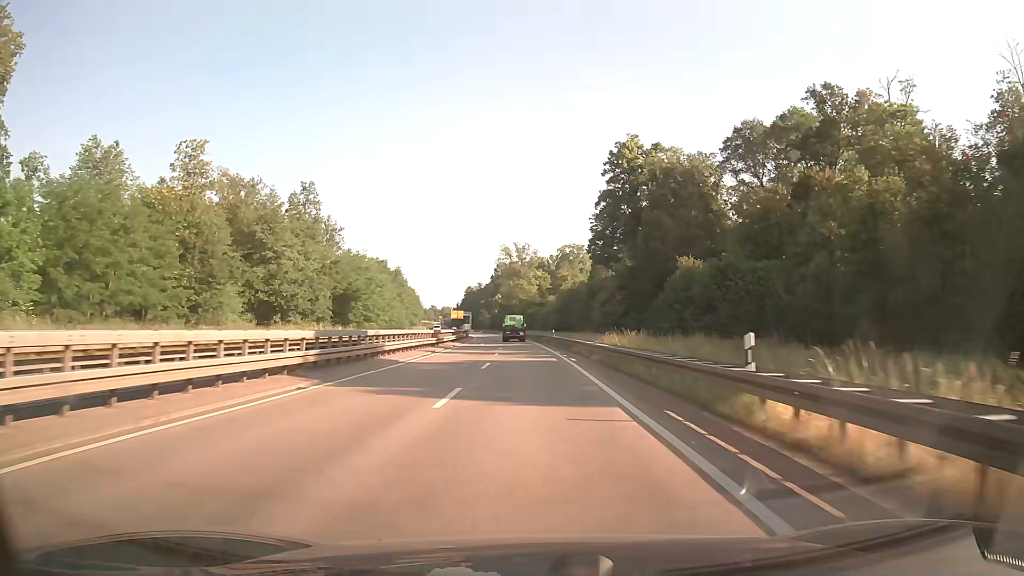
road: trunk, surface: asphalt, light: Day
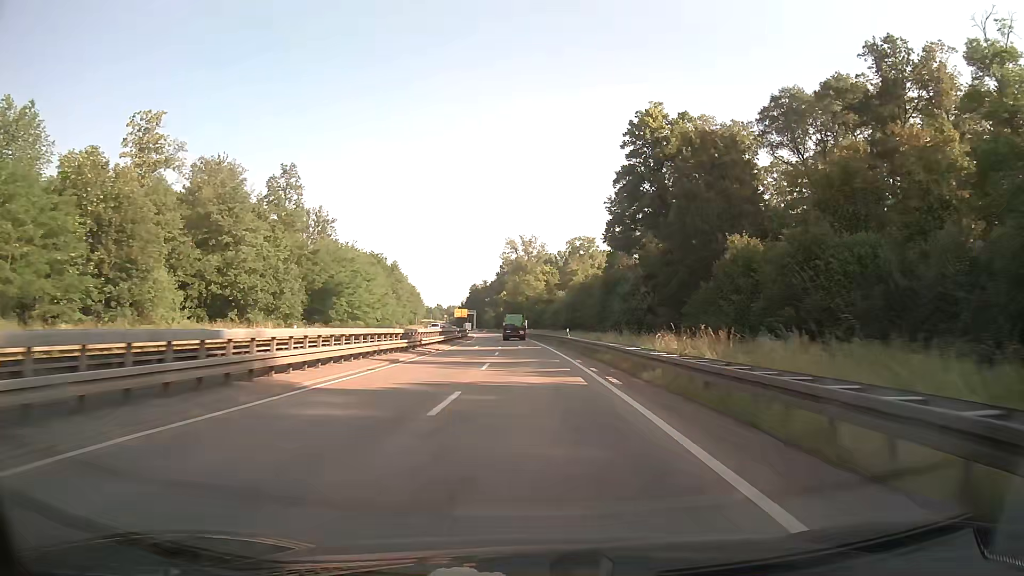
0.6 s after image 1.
(-0.1, +13.2) m; -1°
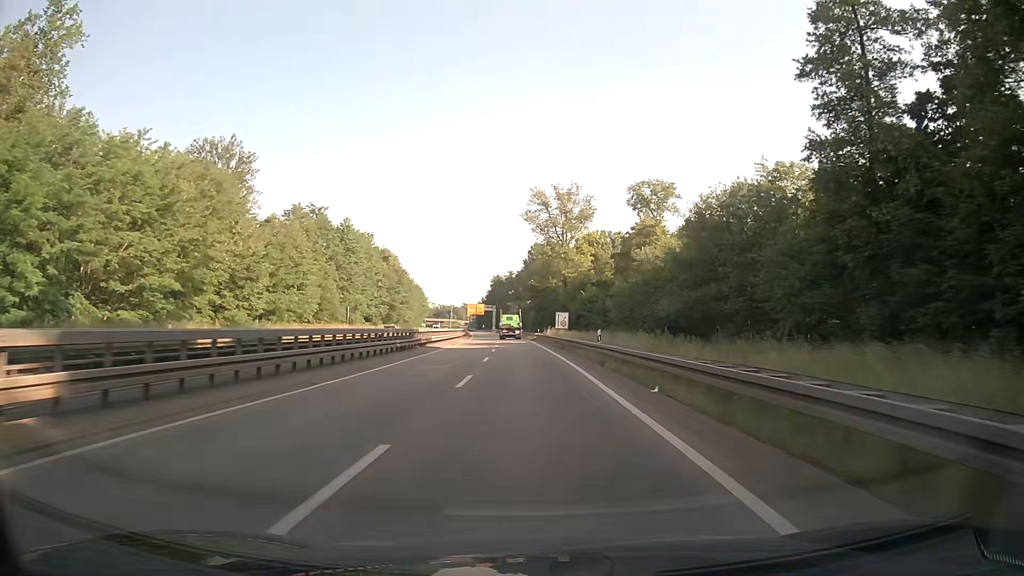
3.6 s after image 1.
(-1.3, +66.3) m; -3°
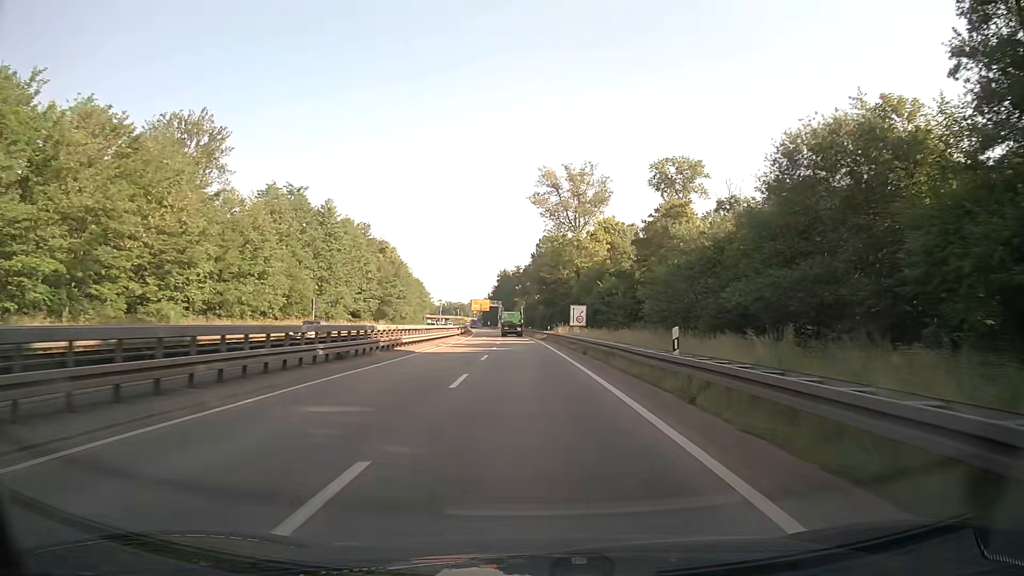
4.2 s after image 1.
(0.0, +13.1) m; -1°
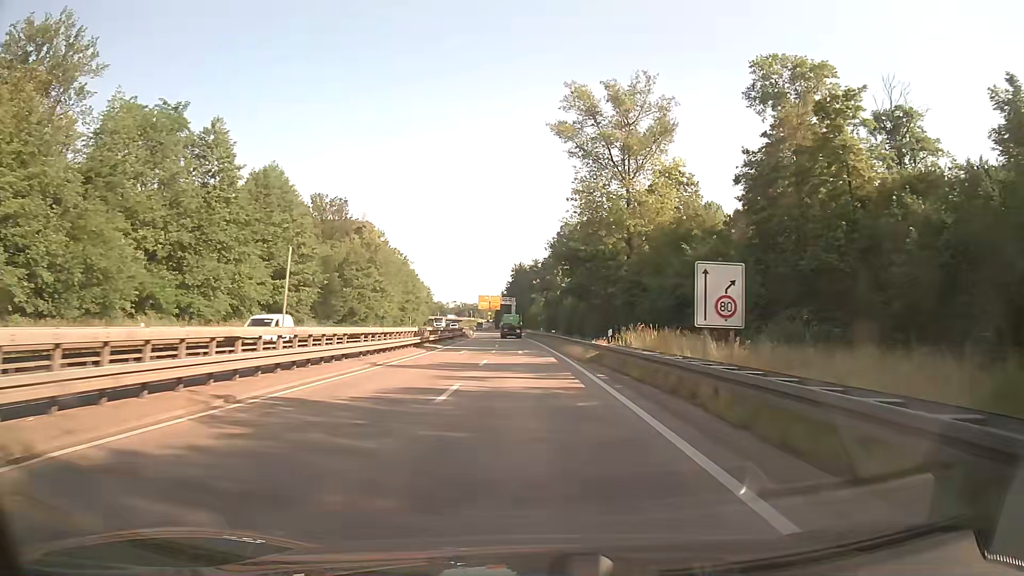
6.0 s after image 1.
(-0.5, +38.0) m; -2°
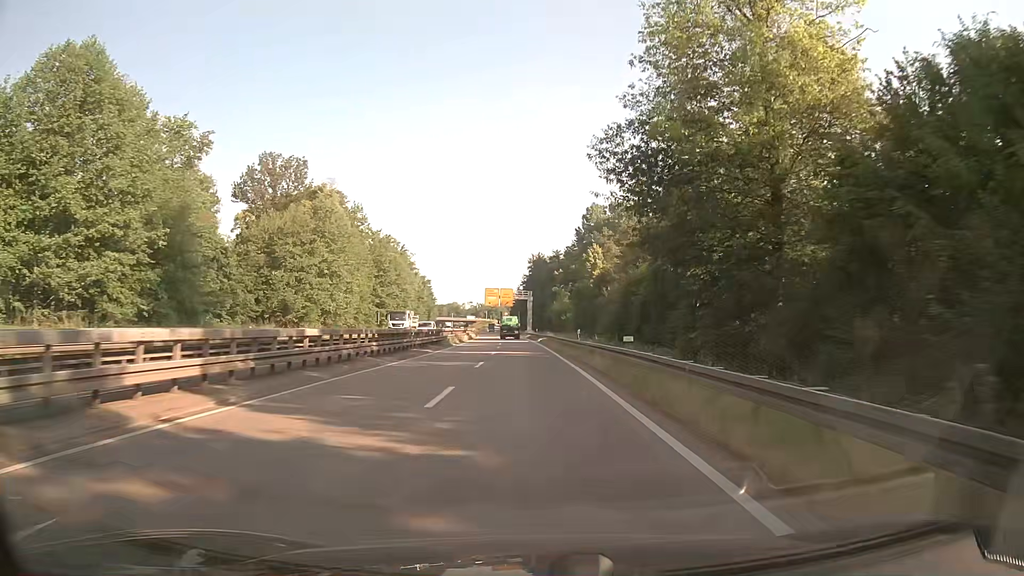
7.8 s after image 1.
(-0.4, +36.3) m; -2°
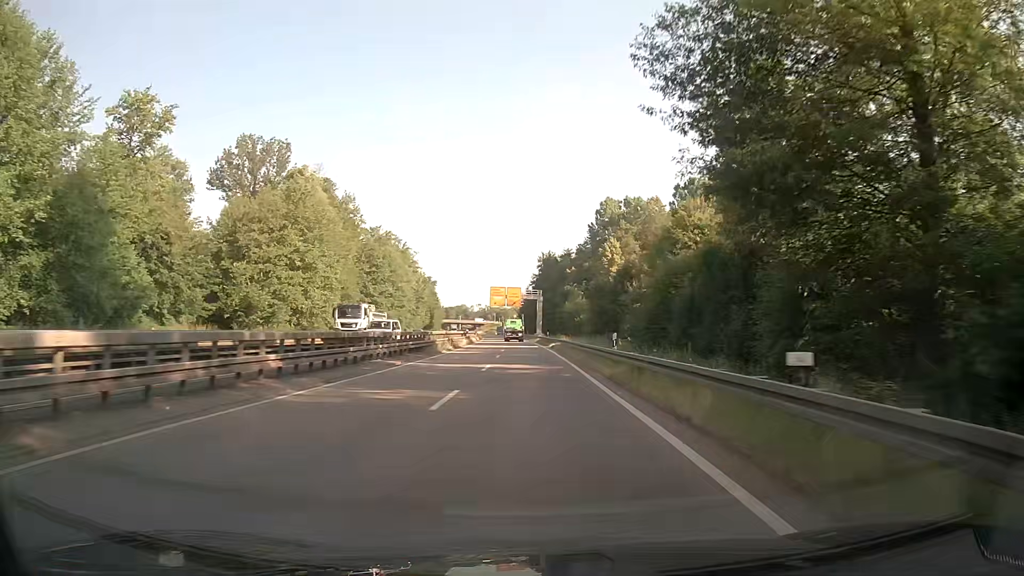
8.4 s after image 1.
(-0.1, +11.9) m; -1°
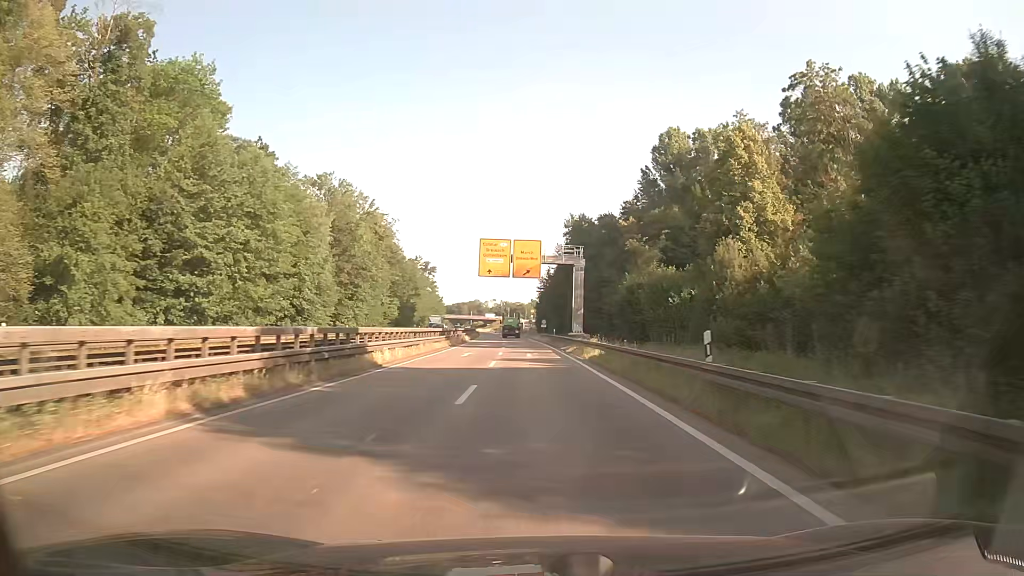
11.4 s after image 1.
(-0.7, +58.9) m; -1°
